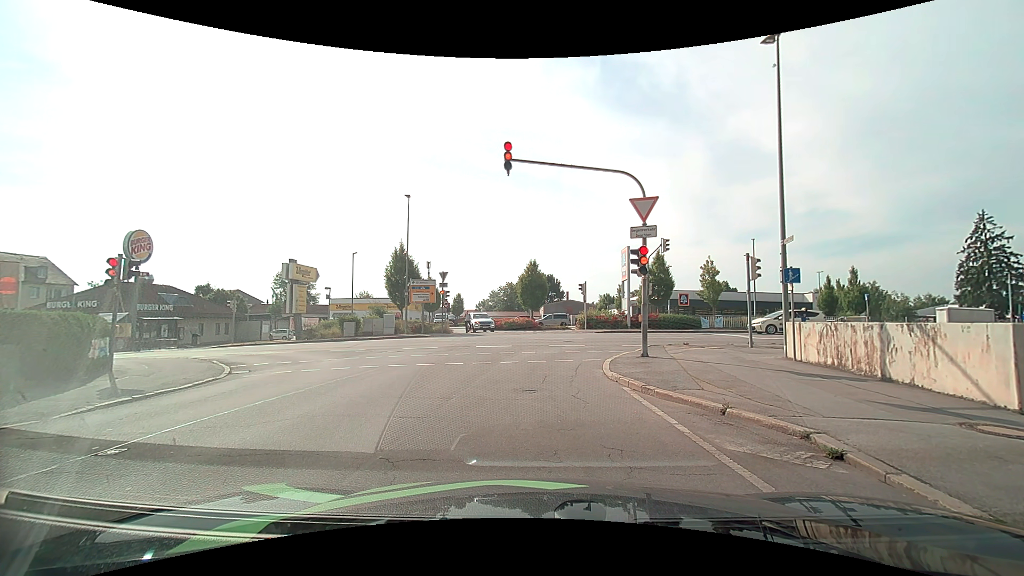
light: Day
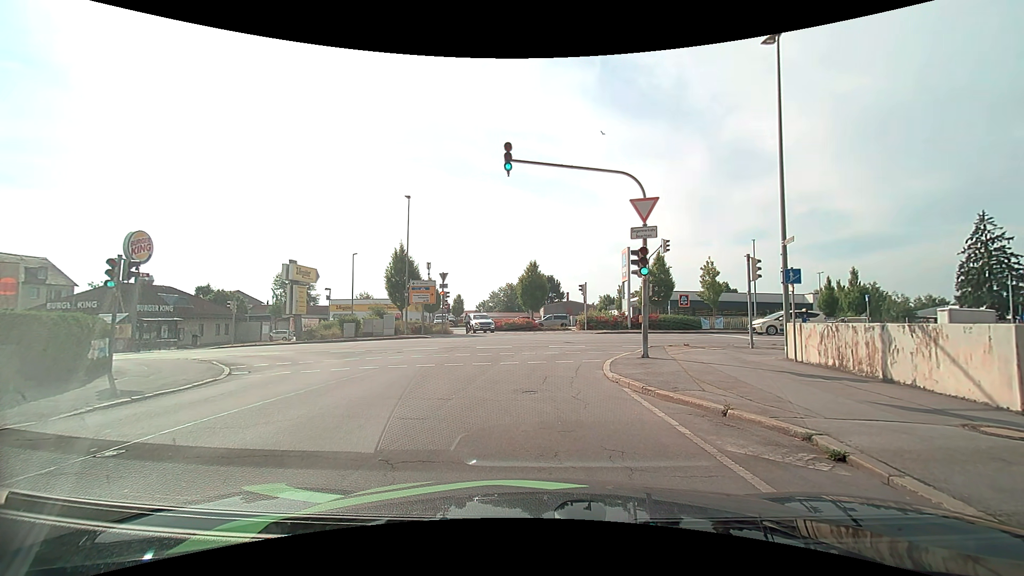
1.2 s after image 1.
(0.0, 0.0) m; 0°
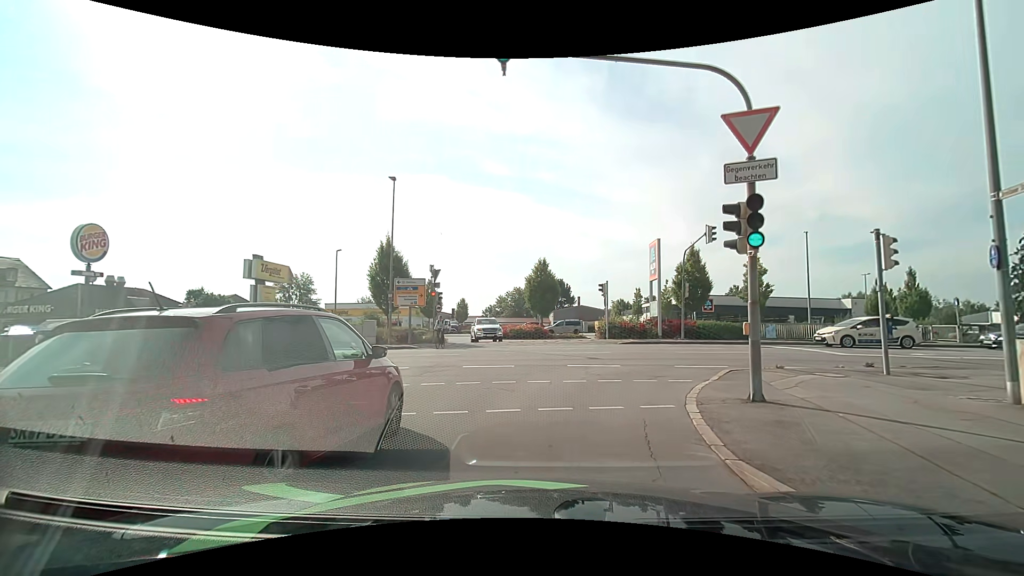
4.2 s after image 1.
(-0.2, +6.8) m; -2°
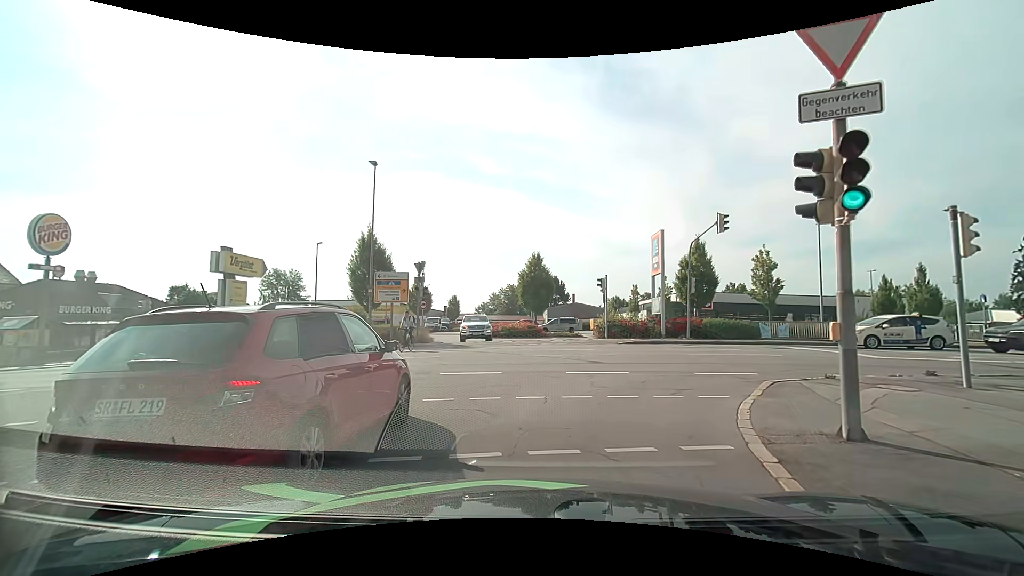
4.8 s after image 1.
(0.0, +2.5) m; +1°
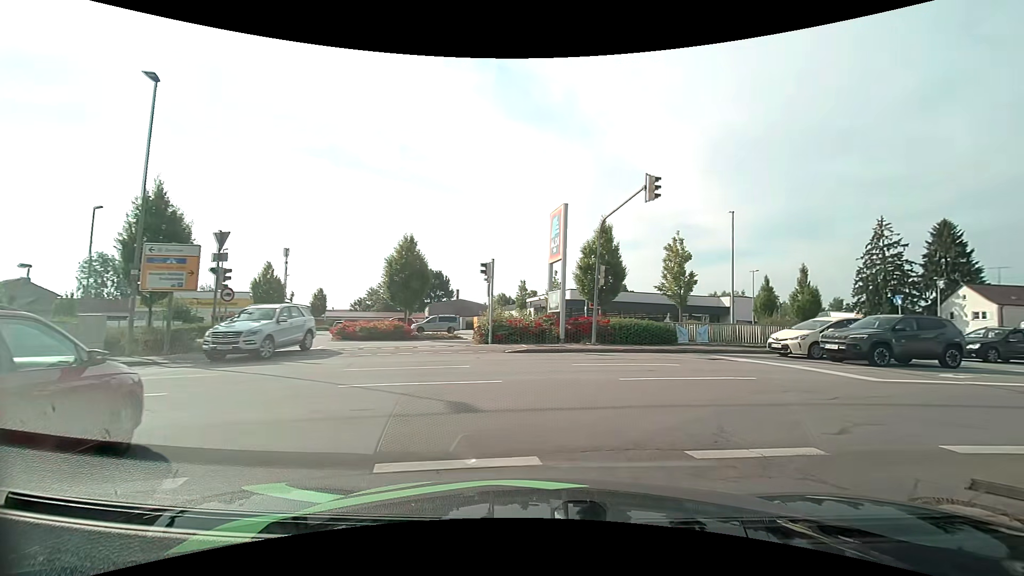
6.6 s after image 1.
(+0.5, +7.7) m; +12°
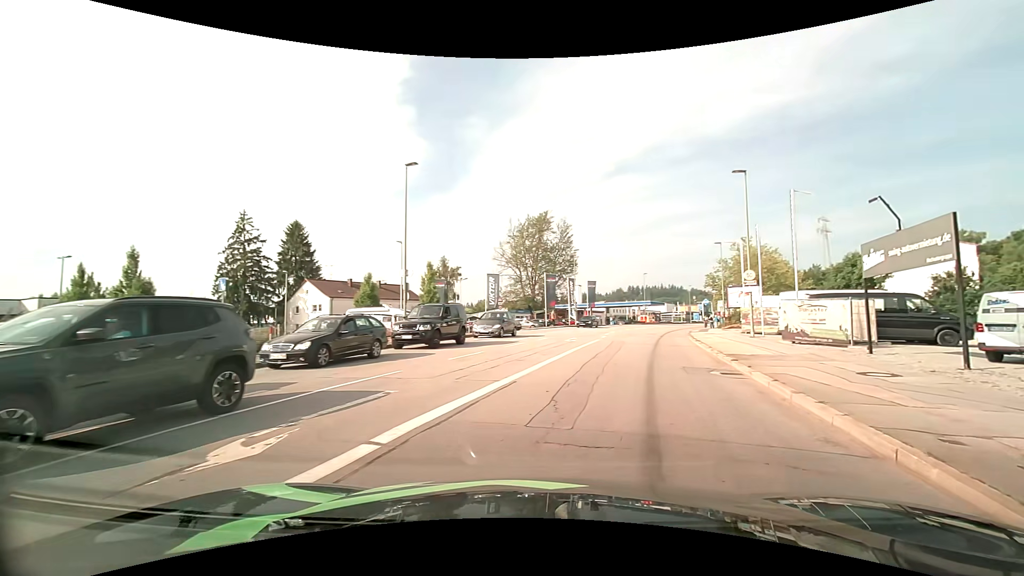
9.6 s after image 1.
(+6.3, +10.7) m; +63°
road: tertiary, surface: asphalt
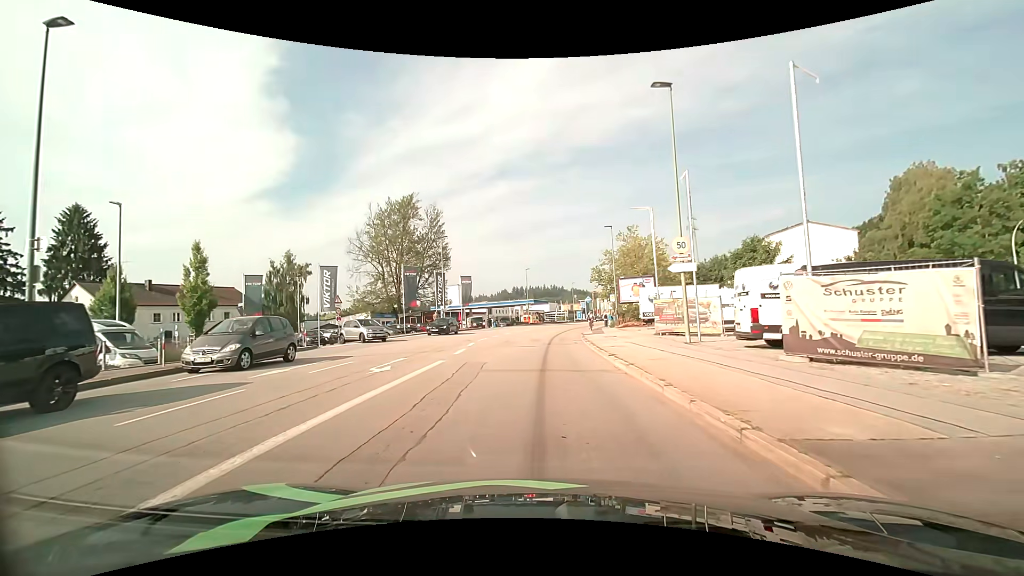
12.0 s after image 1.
(+2.8, +13.1) m; +15°
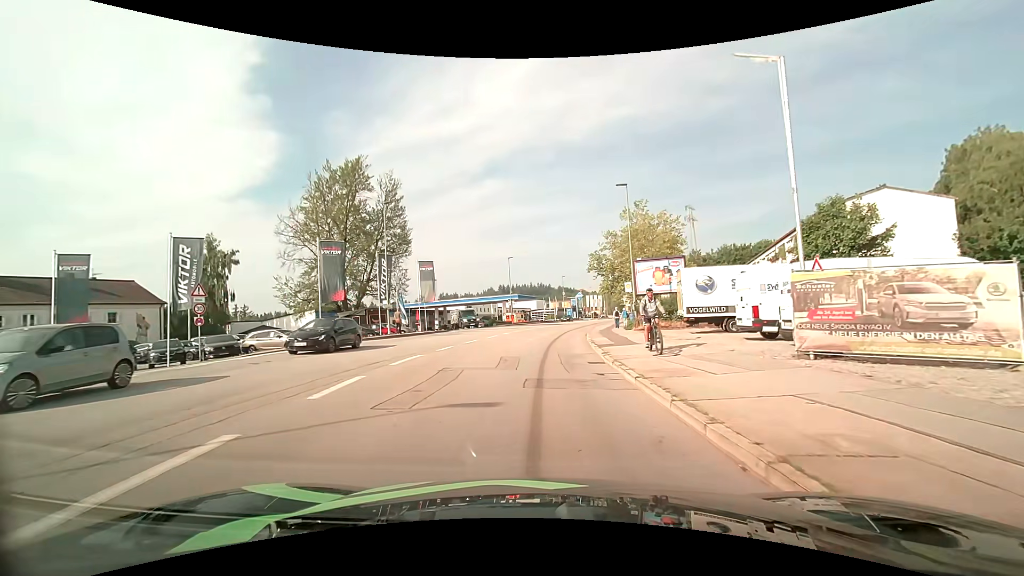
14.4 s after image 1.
(+0.1, +16.0) m; +1°
(0, +10) (+1, +20) (+1, +30) (+2, +40) (+3, +50) (+5, +60) (+7, +69) (+9, +79) (+12, +89) (+14, +99) m
